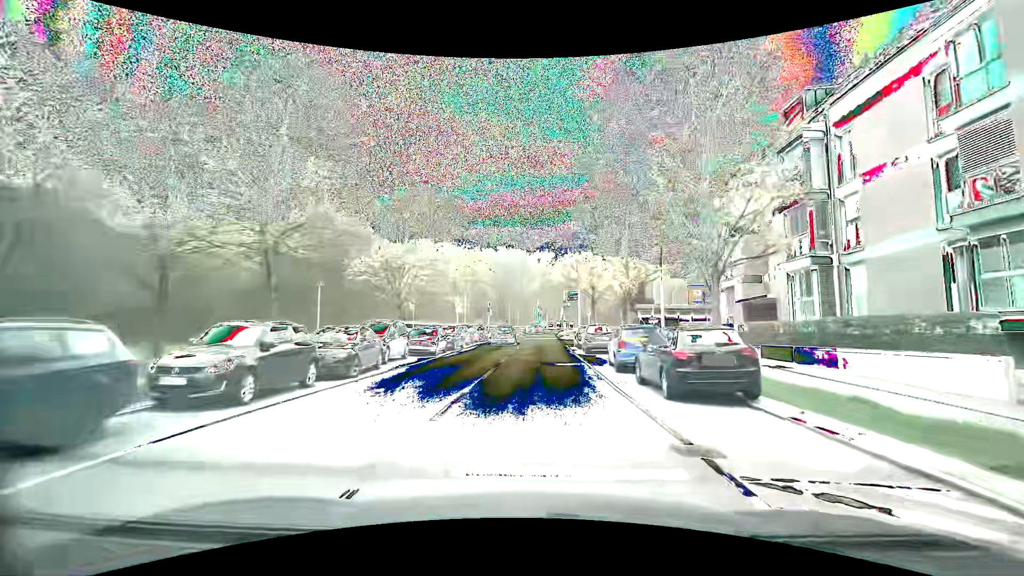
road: secondary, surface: asphalt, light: Day
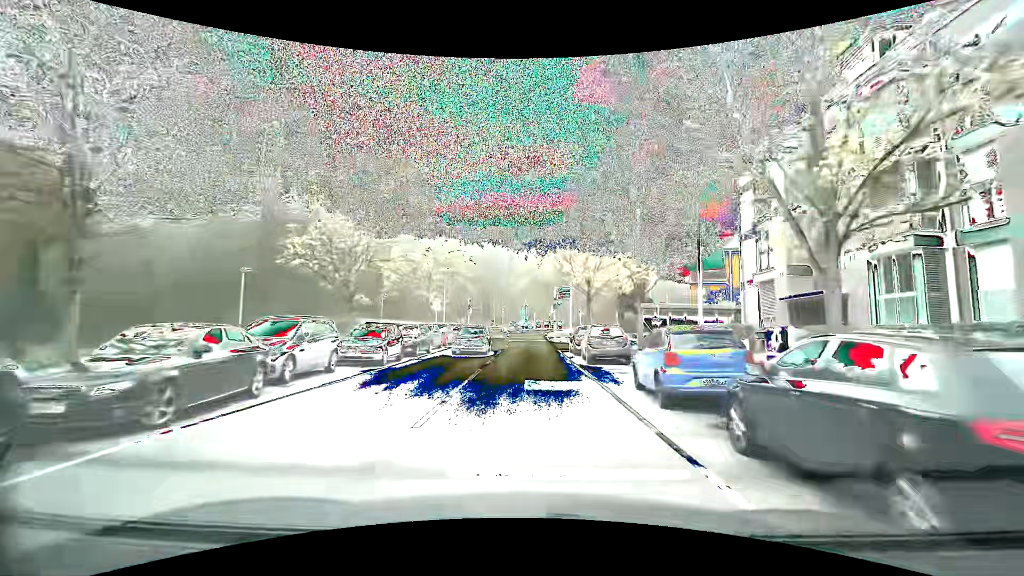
(+0.1, +6.6) m; +1°
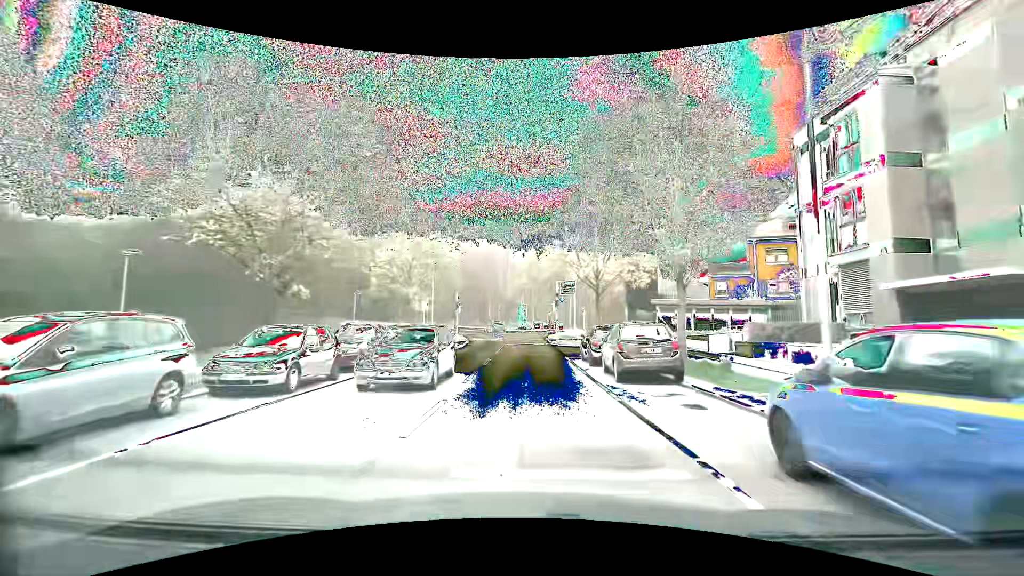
(0.0, +6.7) m; +1°
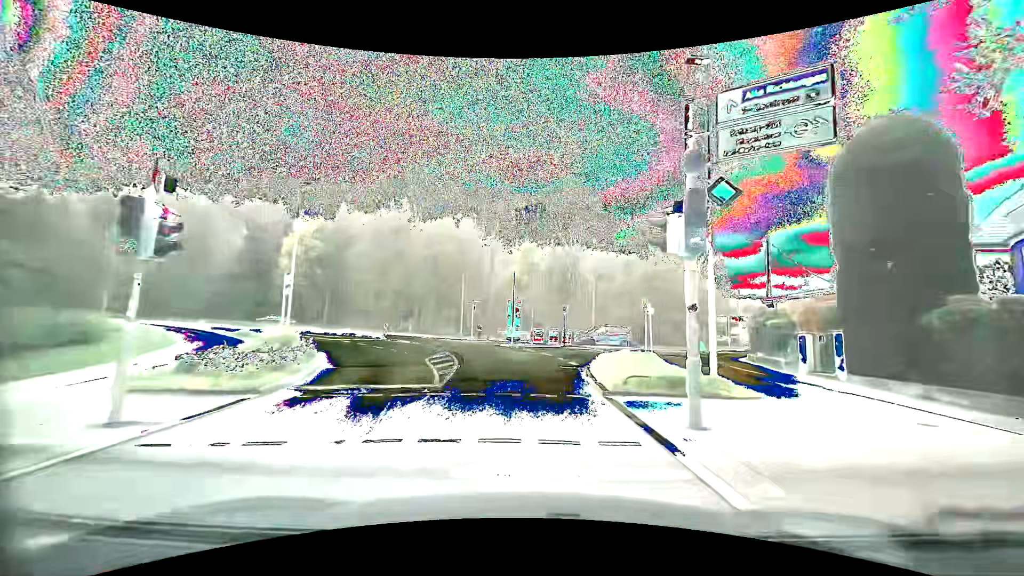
(0.0, +34.2) m; +1°
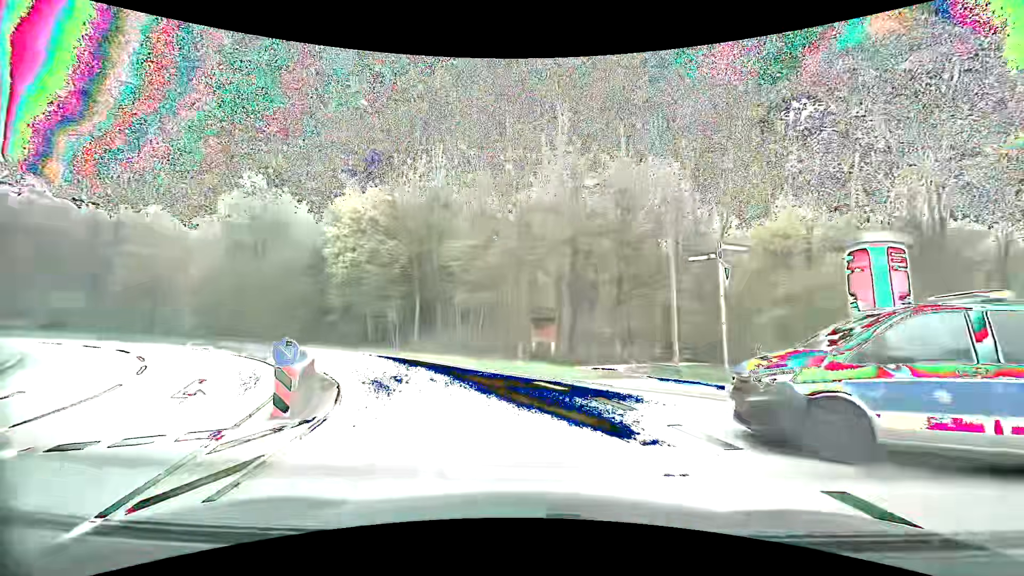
(-3.7, +33.3) m; -23°
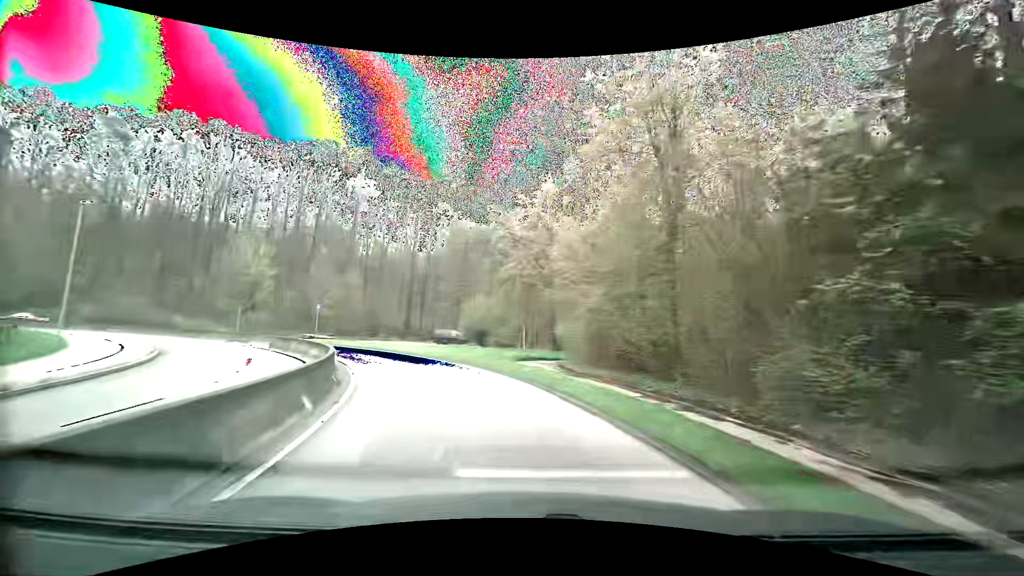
(-13.6, +29.7) m; -48°
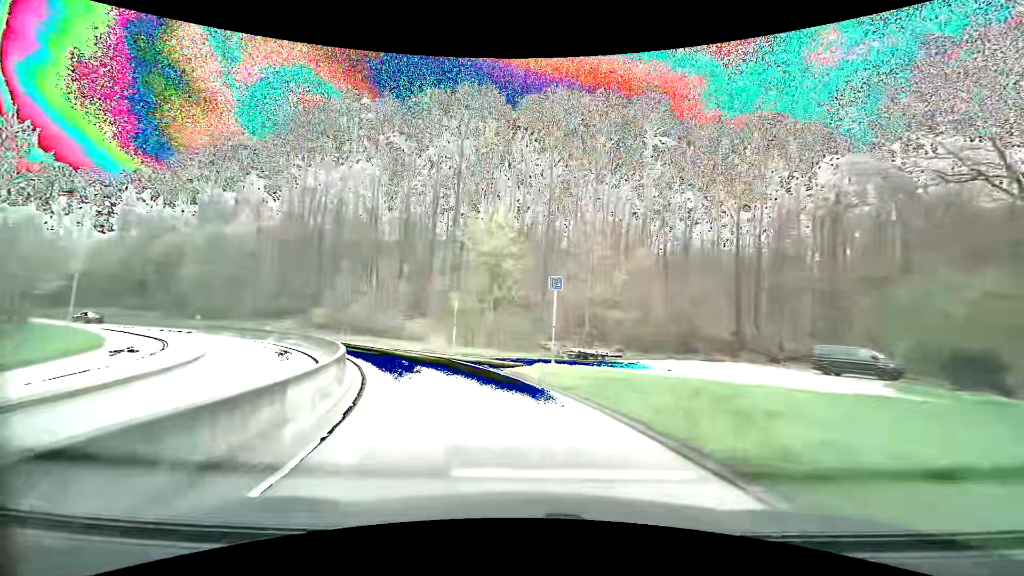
(-8.5, +26.5) m; -34°
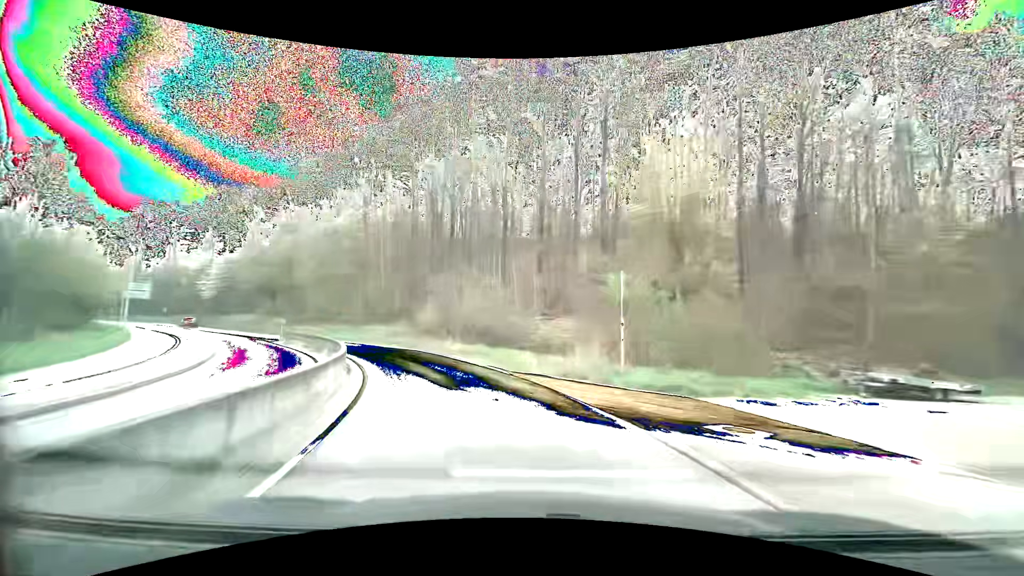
(-2.1, +14.3) m; -17°
(-1, +10) (-4, +19) (-9, +28) (-15, +36) (-22, +43) (-29, +50) (-36, +57) (-43, +65) (-50, +72) (-57, +79) m
